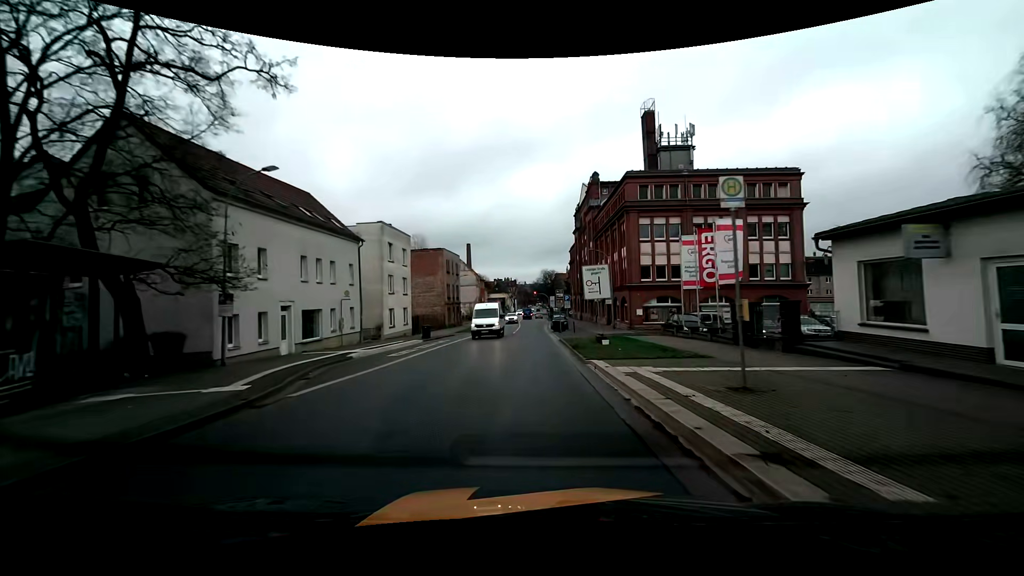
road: tertiary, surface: asphalt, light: Day
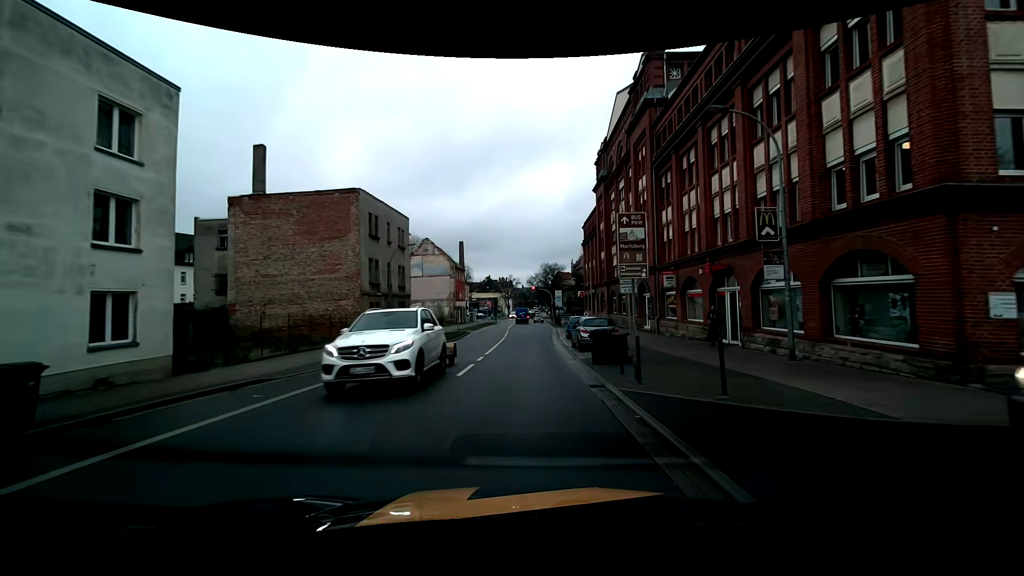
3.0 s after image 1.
(+0.1, +32.6) m; +1°
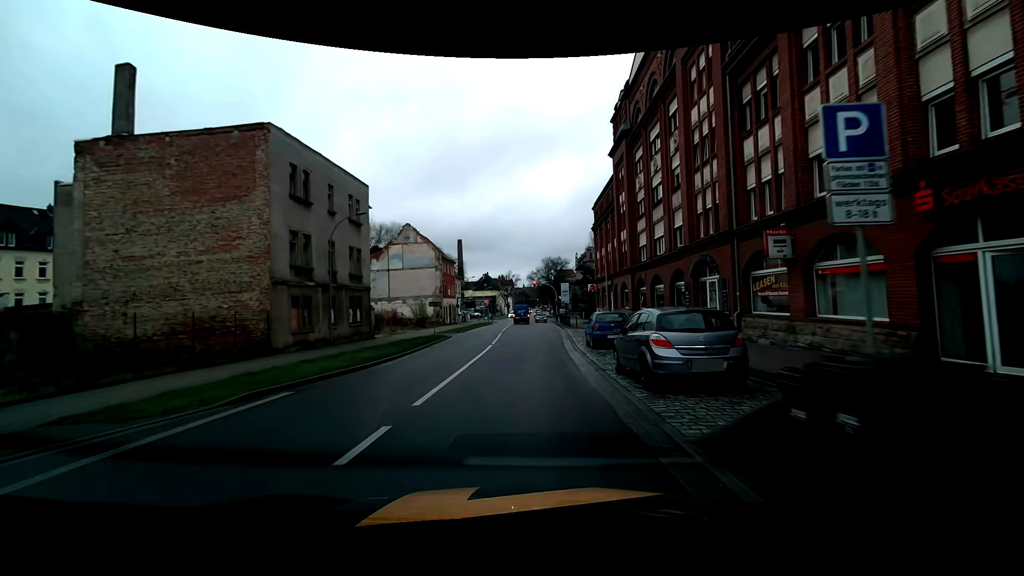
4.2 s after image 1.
(-0.1, +12.2) m; 0°
(0, +10) (0, +20) (0, +30) (+1, +40) (+1, +50) (+1, +60) (+1, +70) (+1, +80) (+1, +90) (+1, +100) m
